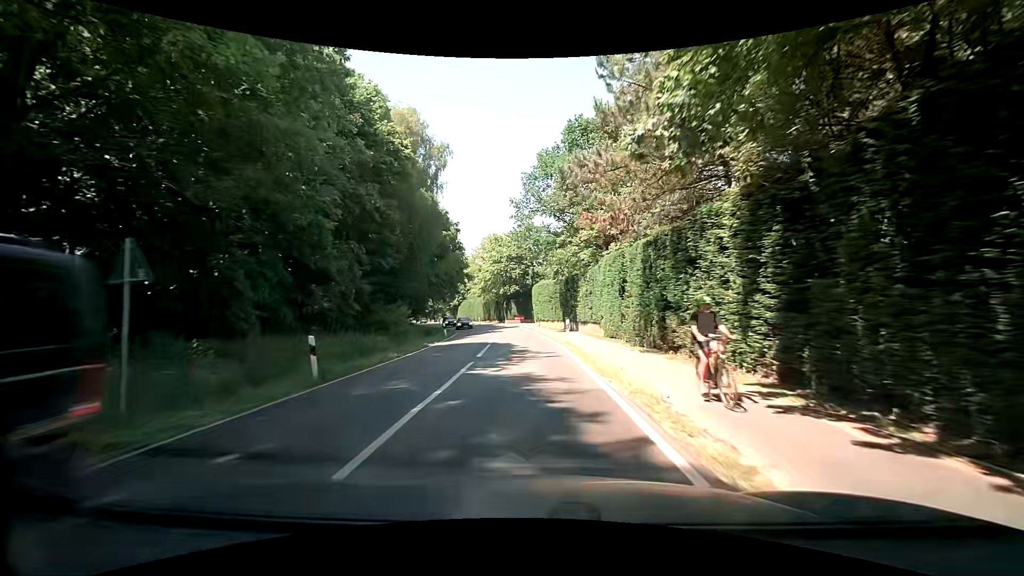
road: secondary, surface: asphalt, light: Day
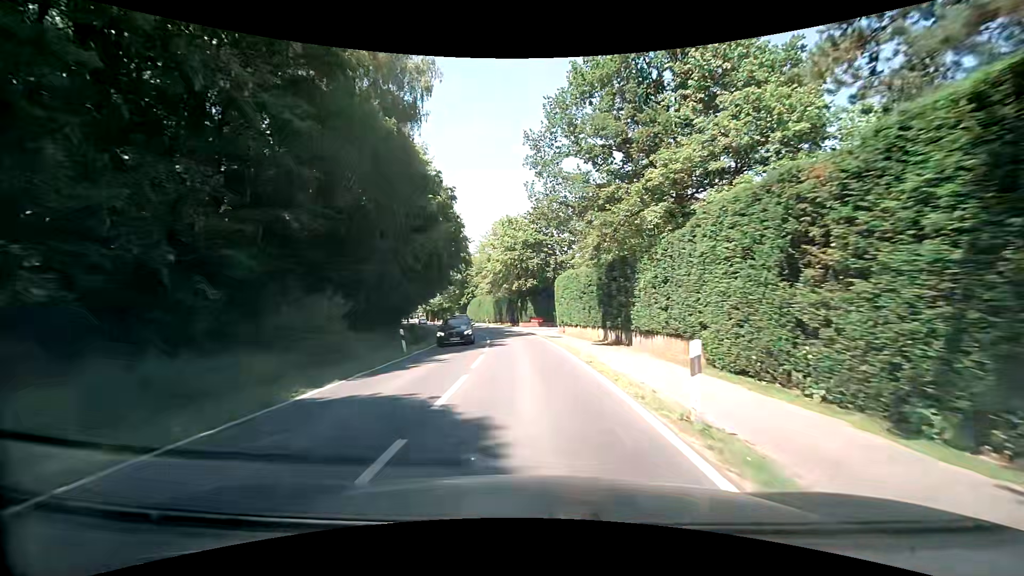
(-0.4, +16.3) m; -4°
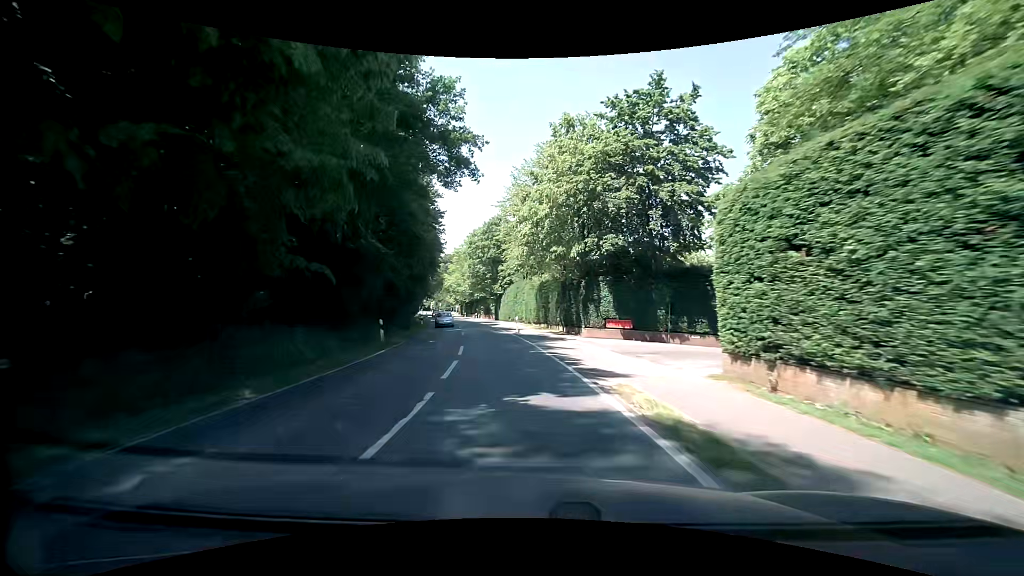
(-0.7, +32.7) m; -4°
